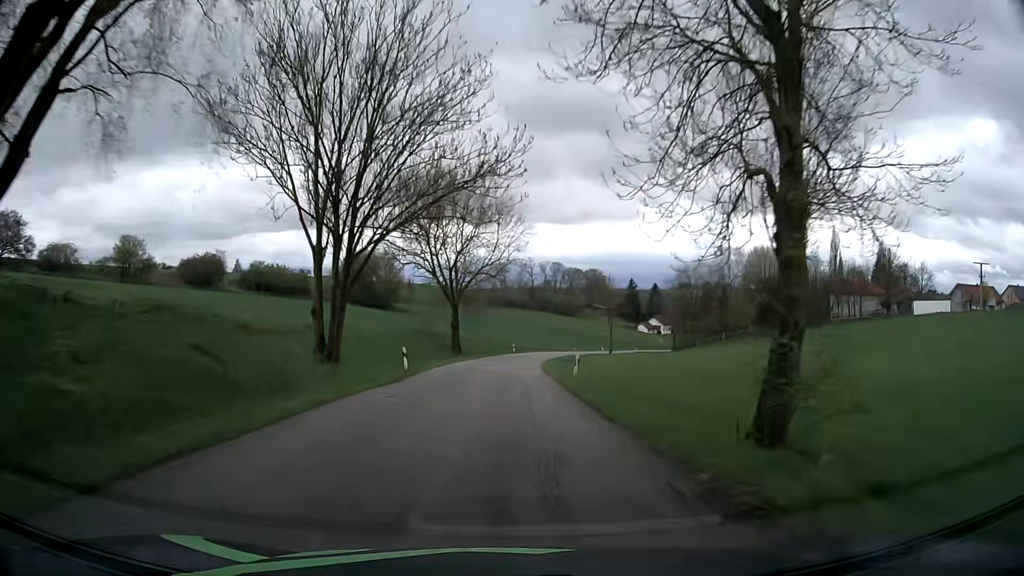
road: tertiary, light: Day
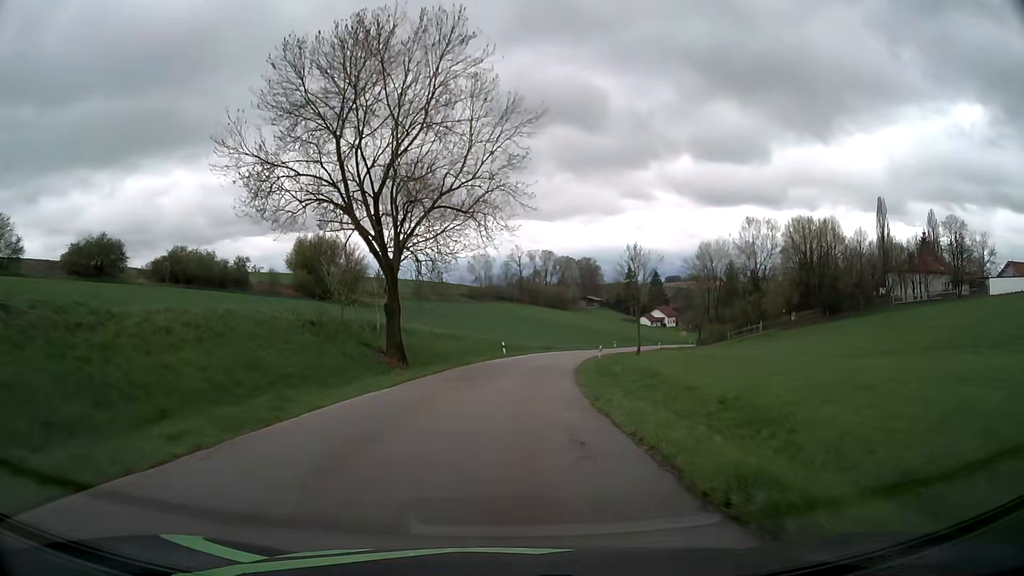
(0.0, +29.2) m; +1°
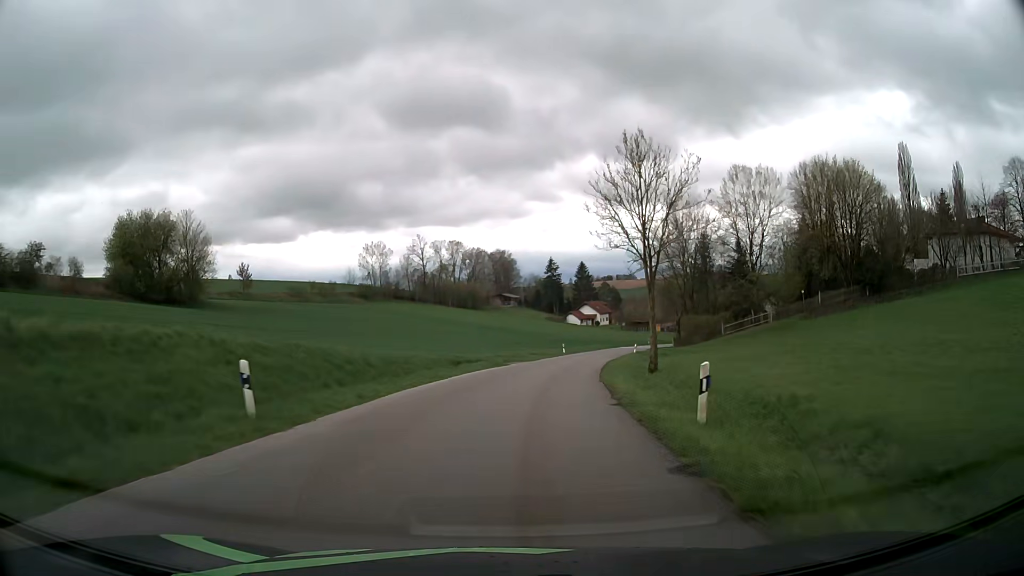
(+2.3, +39.3) m; +7°
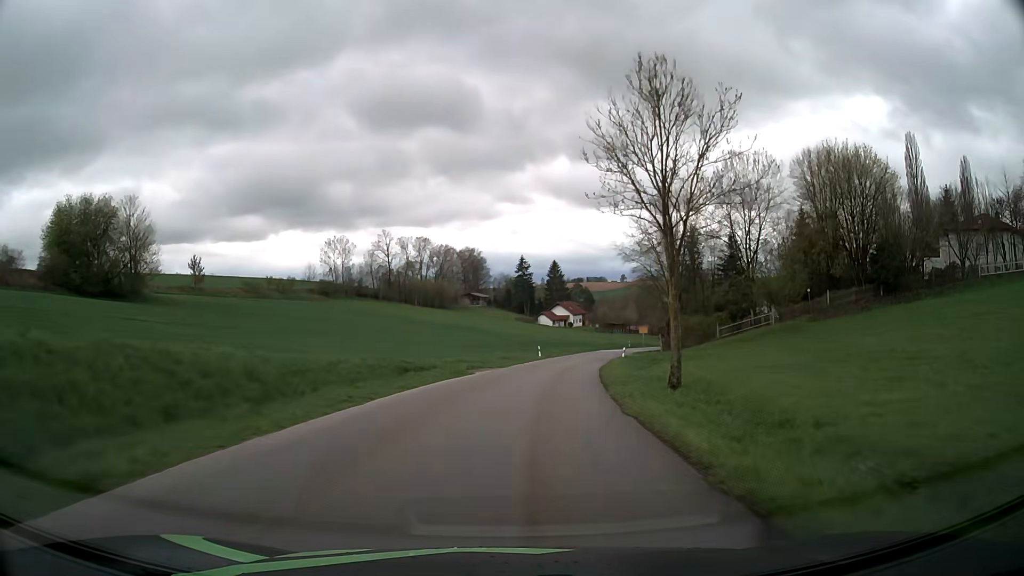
(+0.2, +9.8) m; +3°
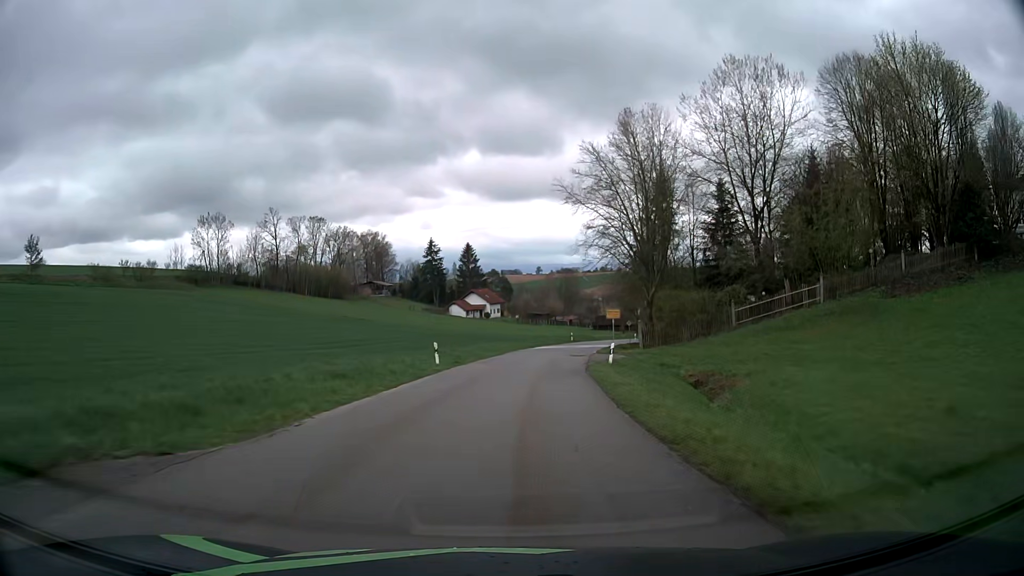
(+2.1, +29.2) m; +8°
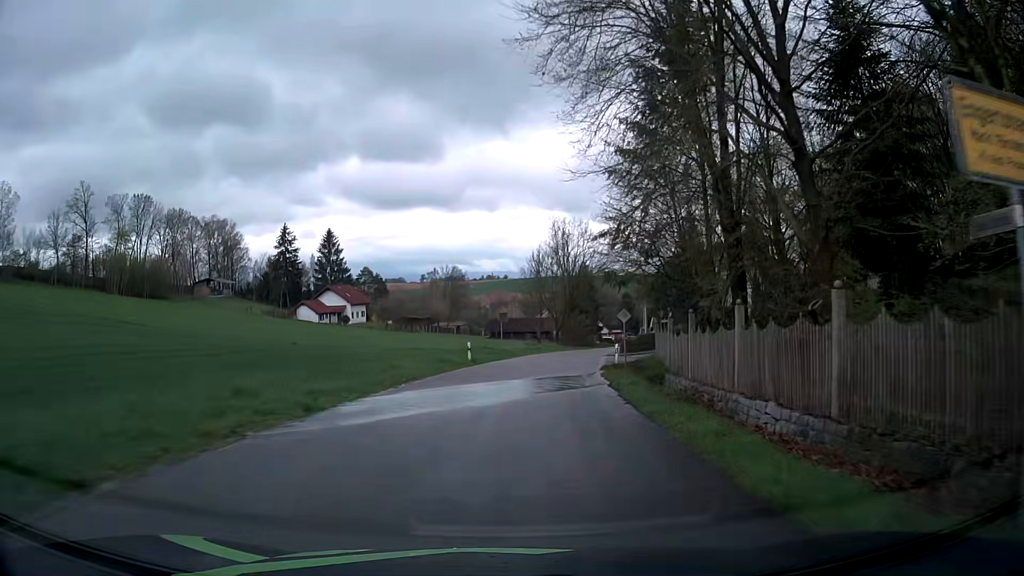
(+3.3, +42.8) m; +10°
